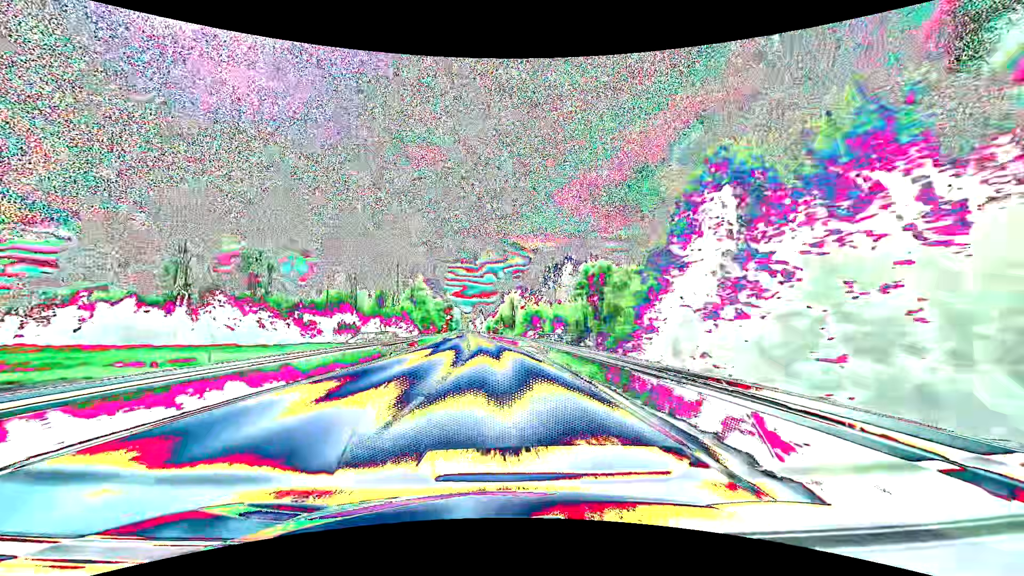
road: primary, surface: asphalt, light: Day
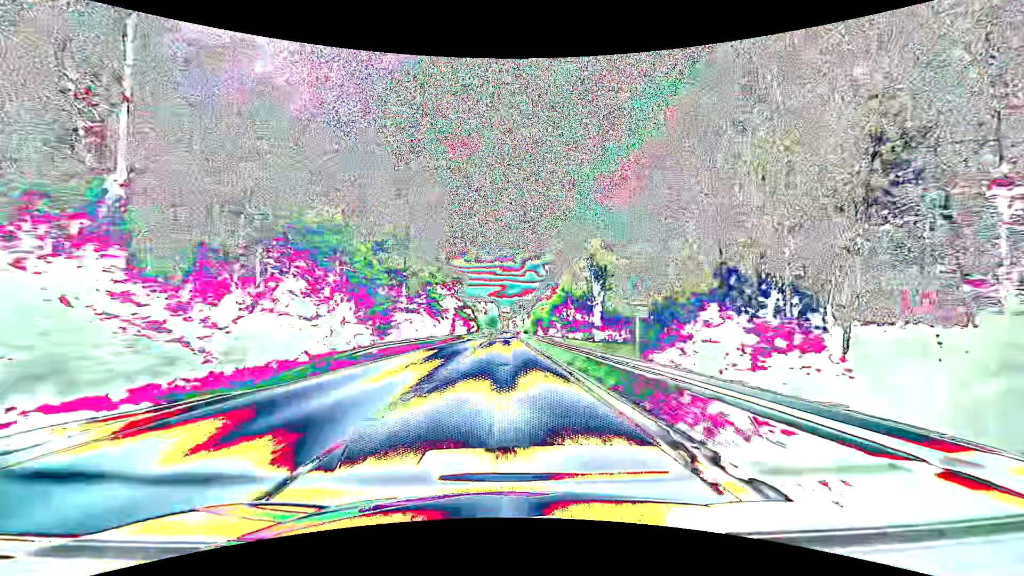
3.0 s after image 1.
(-4.5, +76.6) m; -5°
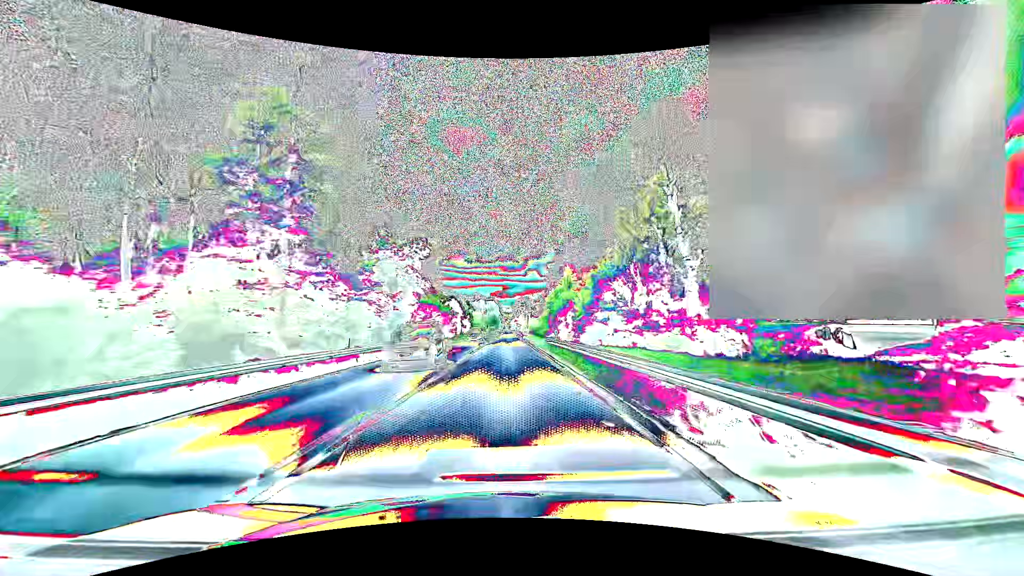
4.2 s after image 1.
(0.0, +31.2) m; 0°
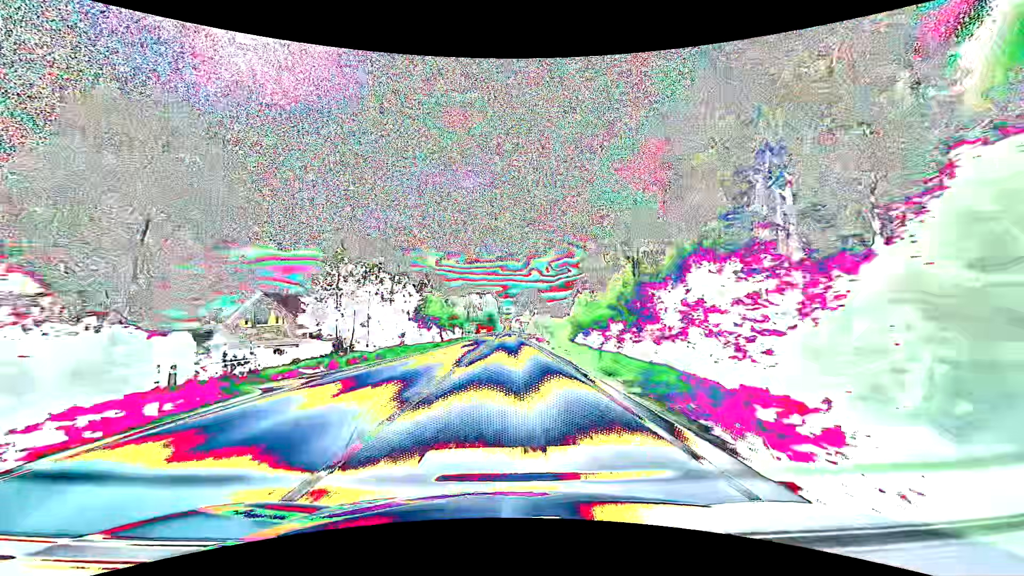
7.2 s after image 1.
(0.0, +78.4) m; 0°
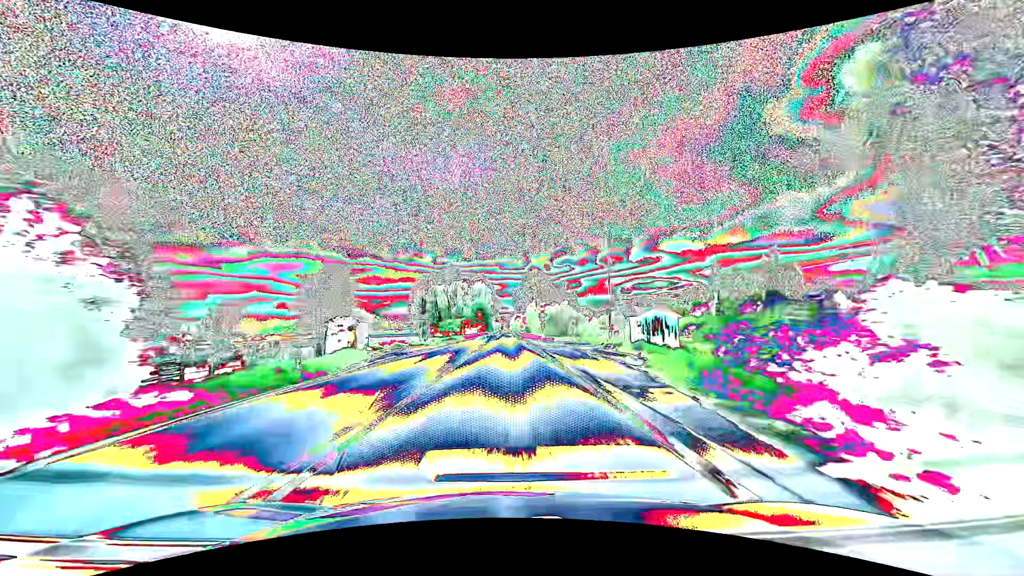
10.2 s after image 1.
(+0.2, +78.8) m; 0°
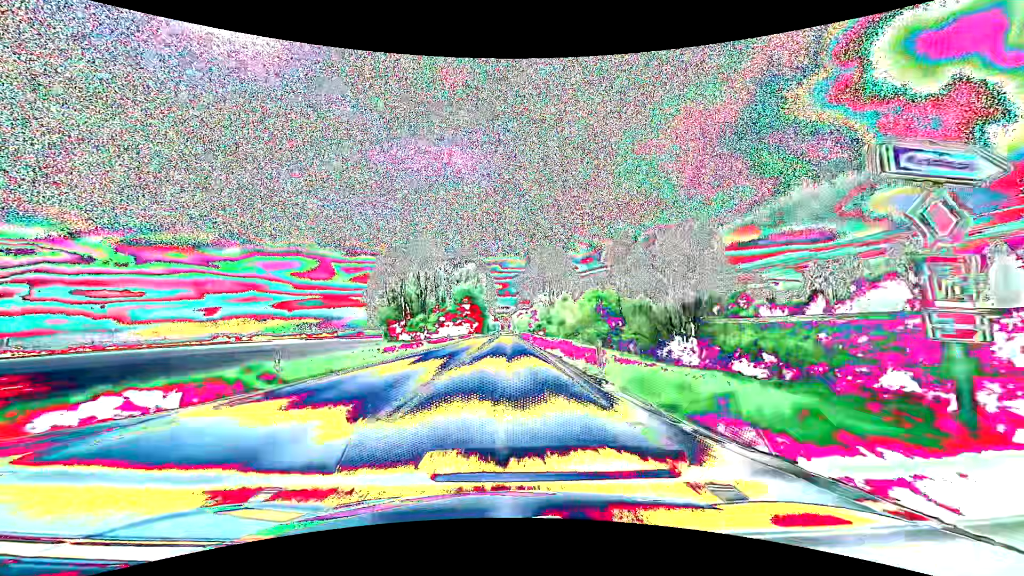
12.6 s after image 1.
(+0.4, +63.2) m; 0°
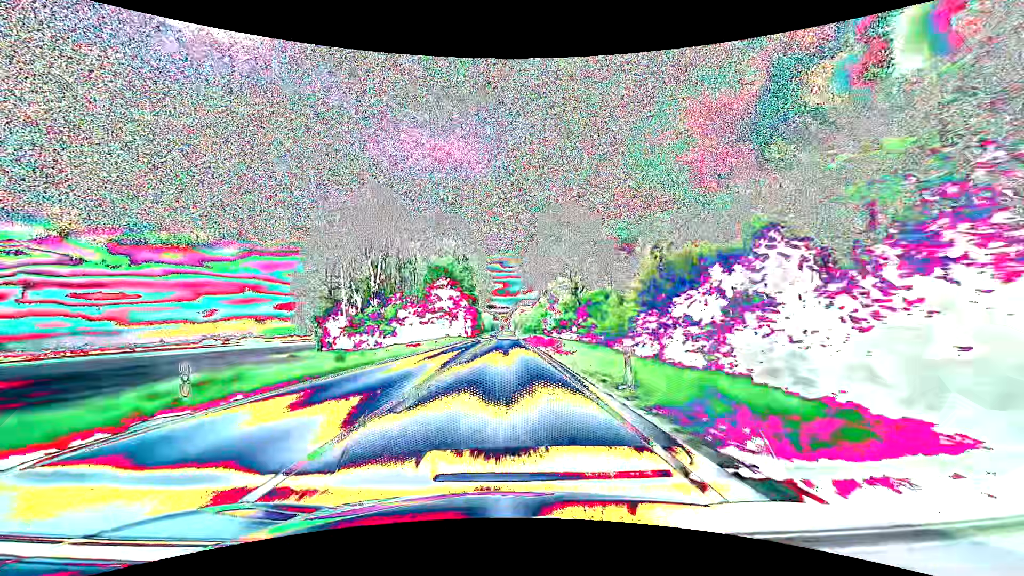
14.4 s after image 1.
(0.0, +47.5) m; 0°
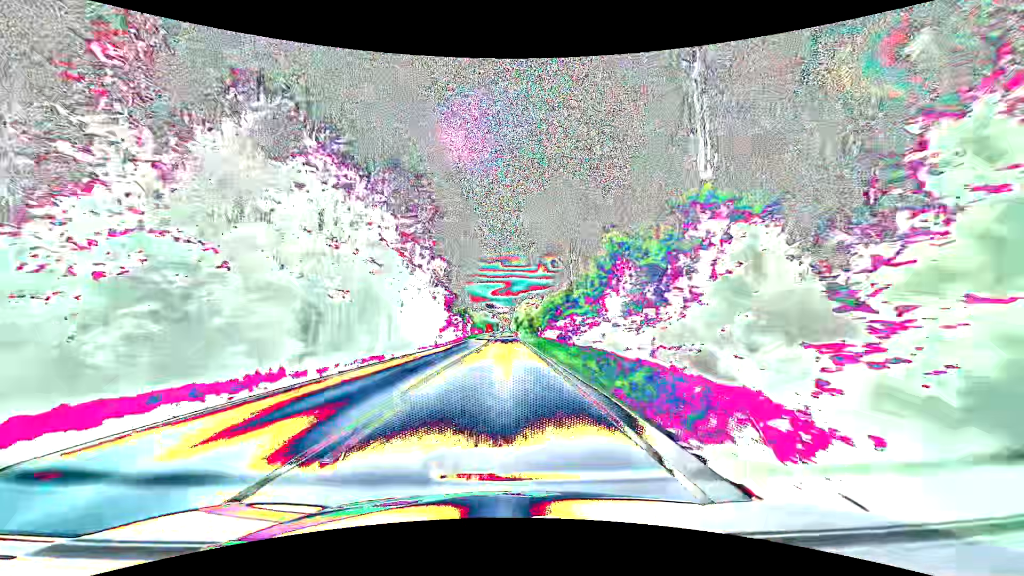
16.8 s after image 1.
(-0.1, +63.2) m; 0°
(0, +10) (0, +20) (0, +30) (0, +40) (0, +50) (0, +60) (0, +70) (0, +80) (0, +90) (0, +100) m
